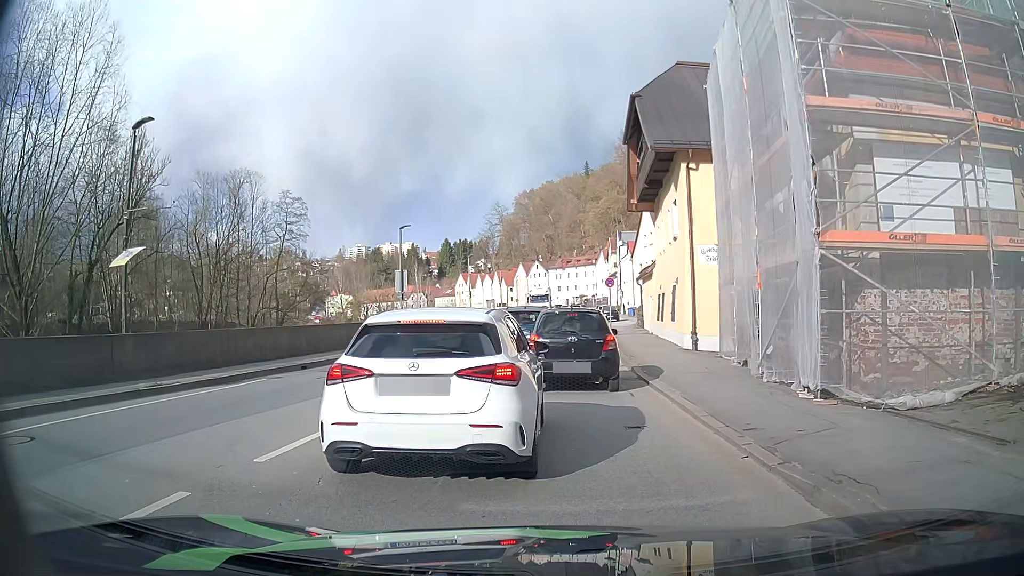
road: primary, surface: asphalt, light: Day
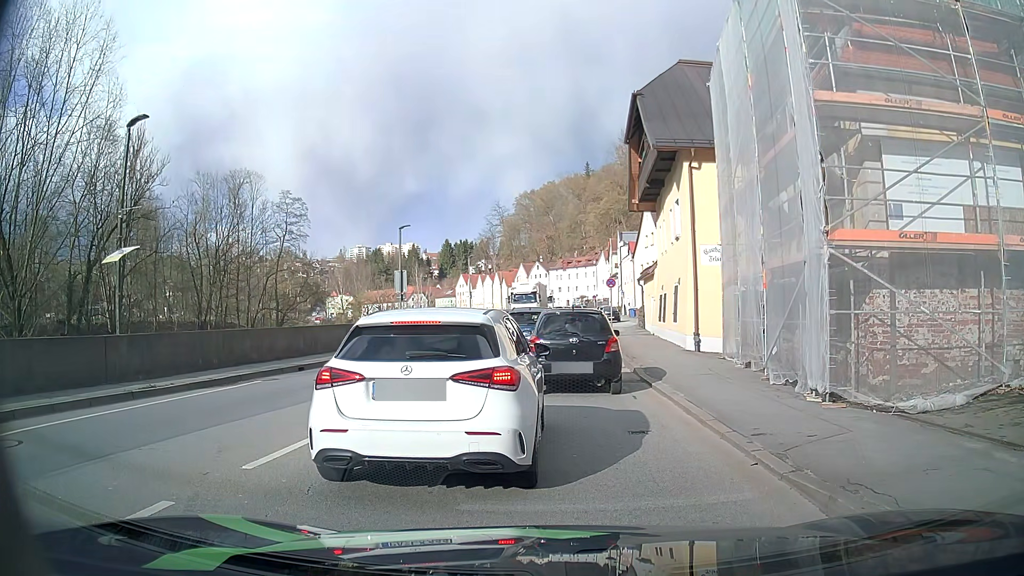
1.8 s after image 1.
(0.0, +0.3) m; 0°
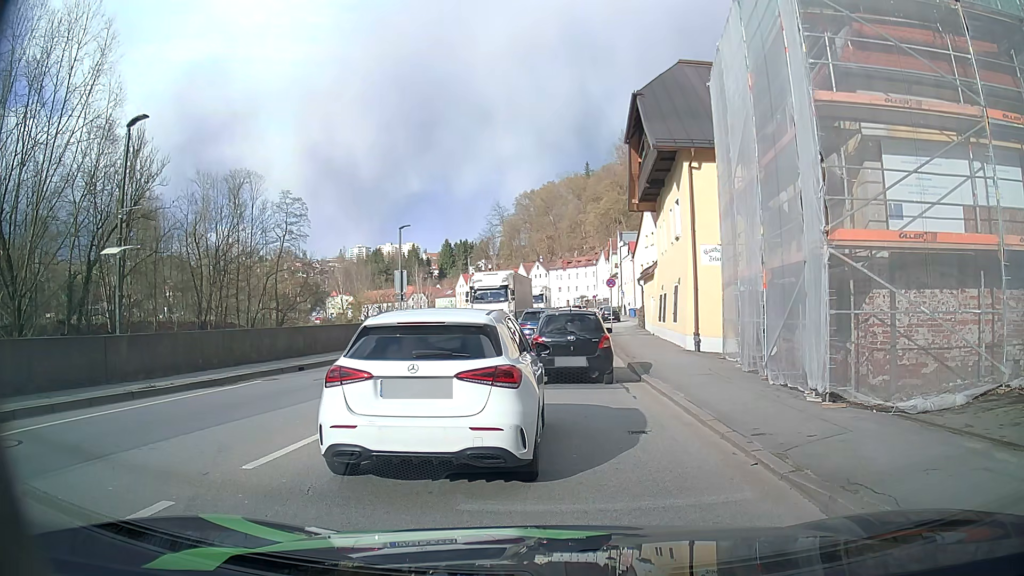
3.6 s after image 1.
(0.0, 0.0) m; 0°
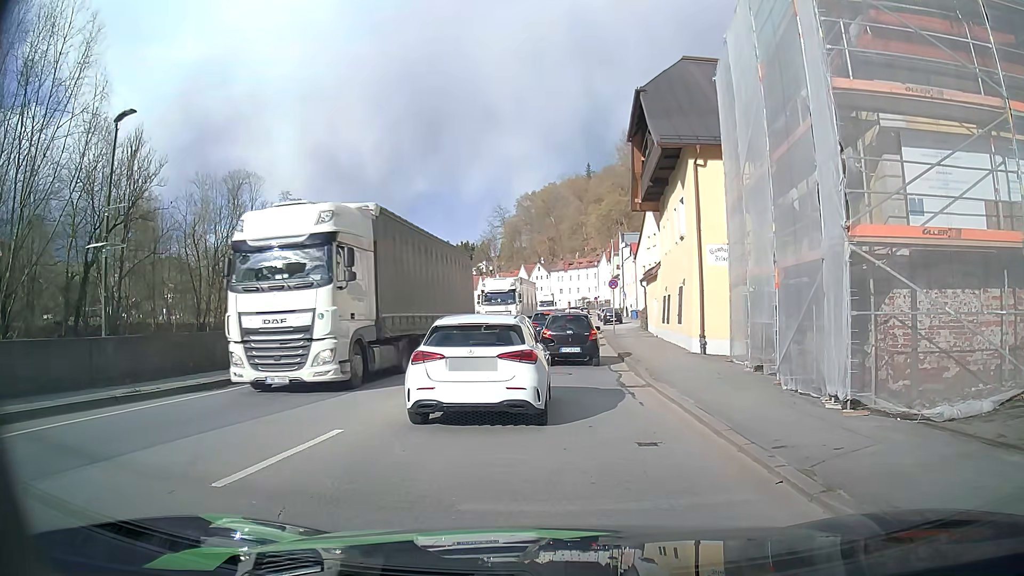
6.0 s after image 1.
(0.0, +0.7) m; 0°
